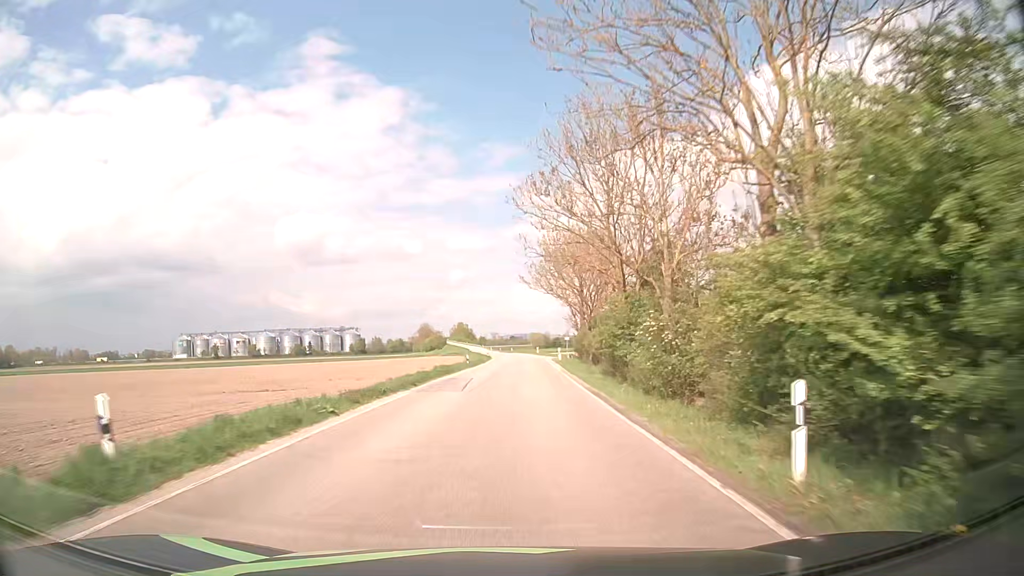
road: secondary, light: Day
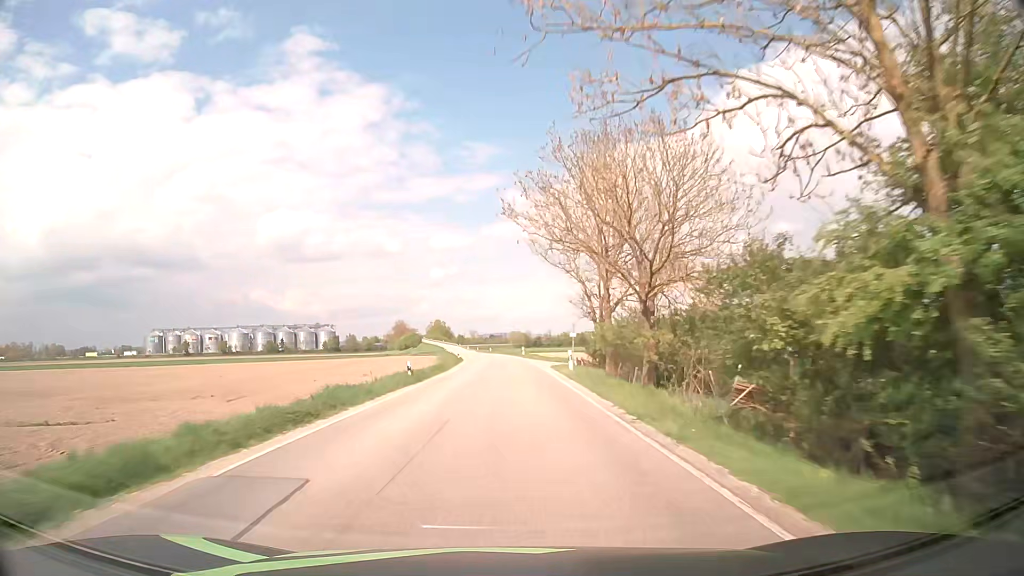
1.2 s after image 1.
(+0.2, +21.6) m; +1°
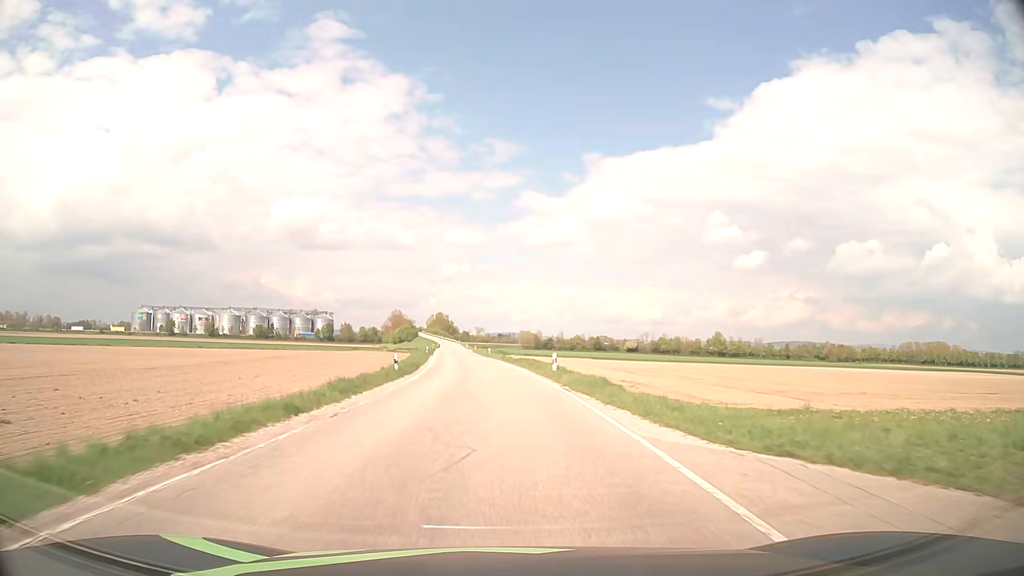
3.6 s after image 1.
(+0.3, +43.2) m; 0°
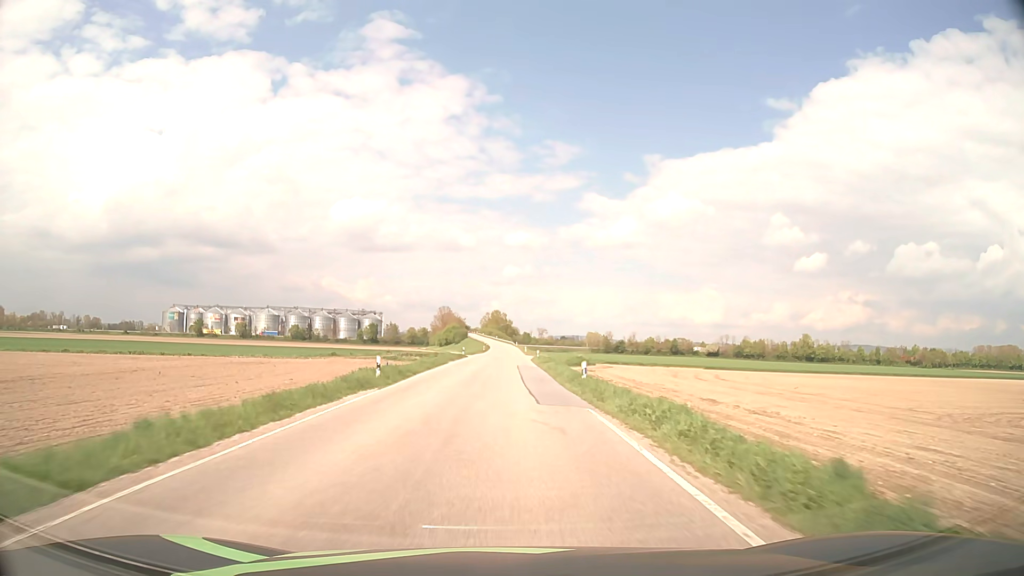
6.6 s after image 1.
(-2.1, +54.1) m; -5°
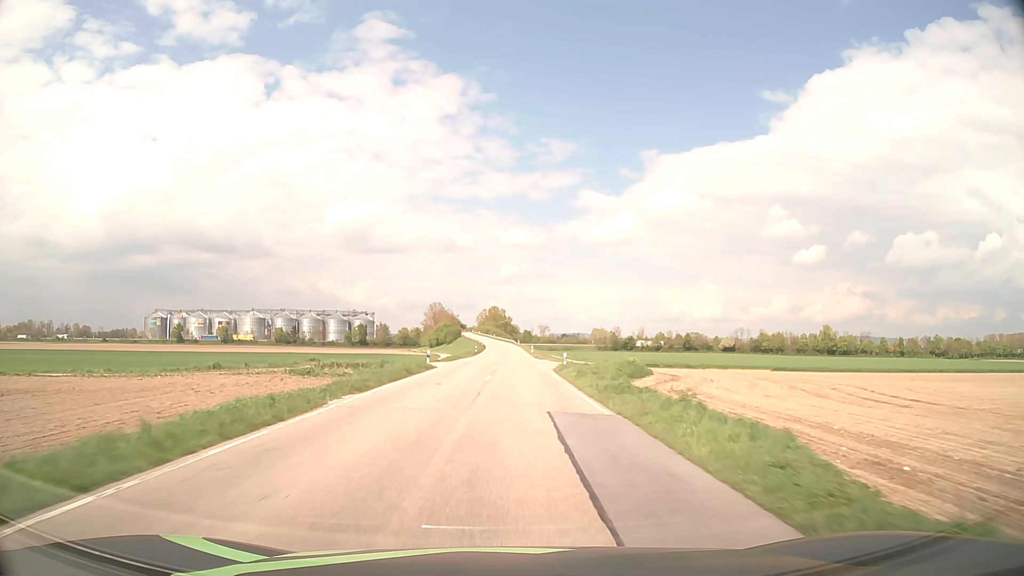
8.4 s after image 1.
(0.0, +32.5) m; 0°
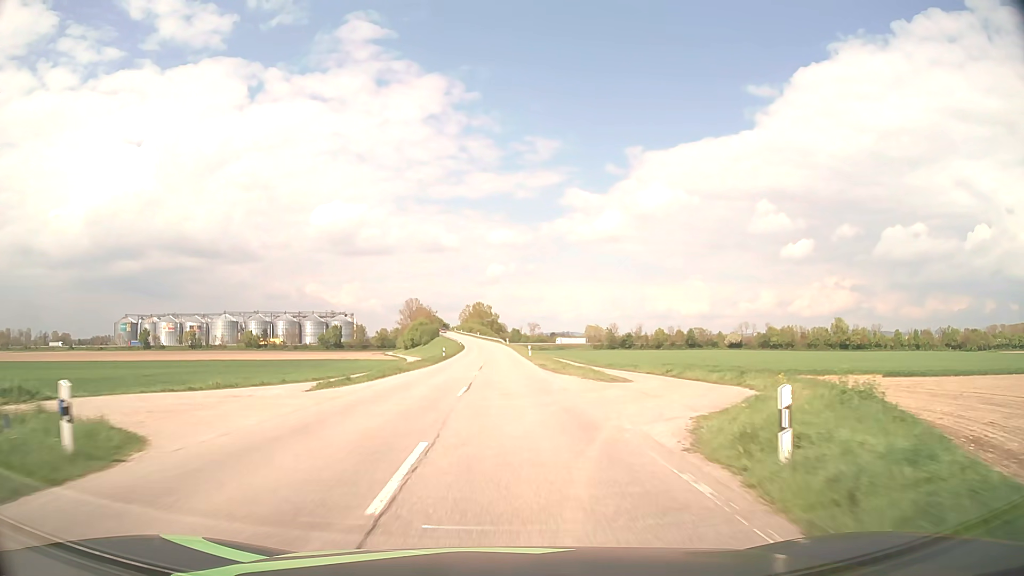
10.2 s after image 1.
(+0.4, +32.5) m; +1°
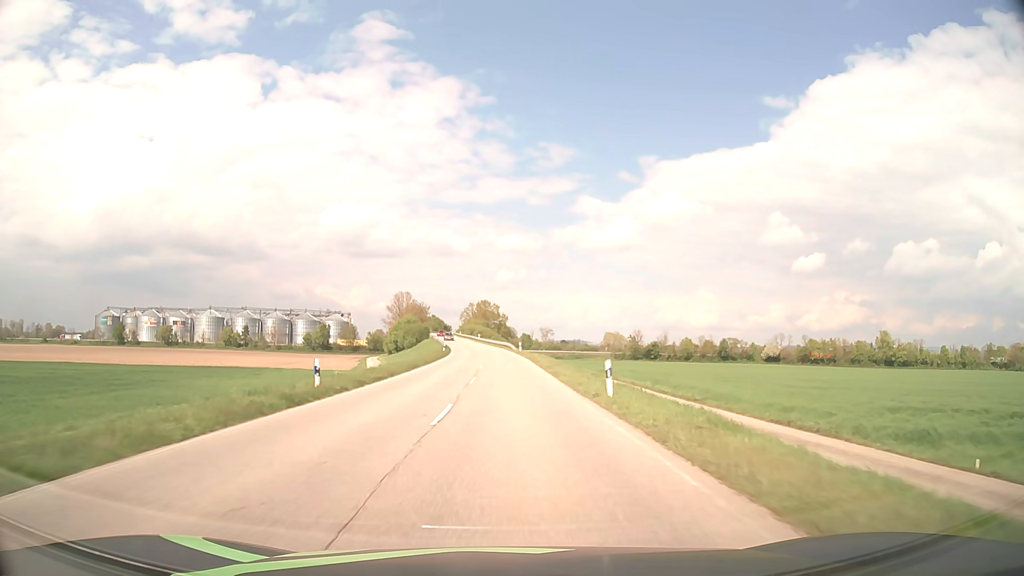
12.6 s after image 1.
(-0.3, +43.3) m; -1°
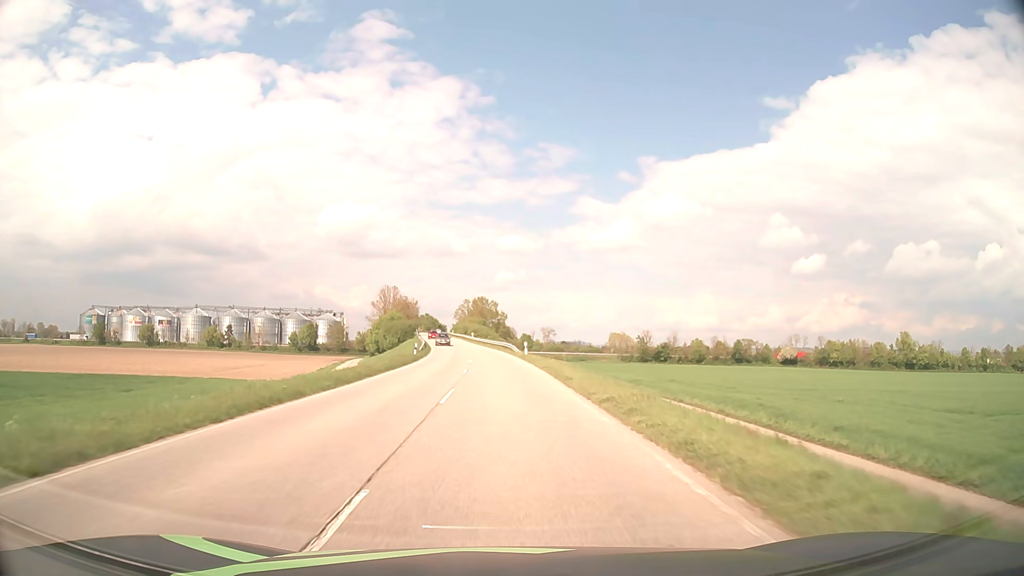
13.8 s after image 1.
(0.0, +21.5) m; 0°
(0, +10) (0, +20) (0, +30) (-1, +40) (-1, +50) (-2, +60) (-3, +70) (-4, +80) (-5, +90) (-7, +100) m
